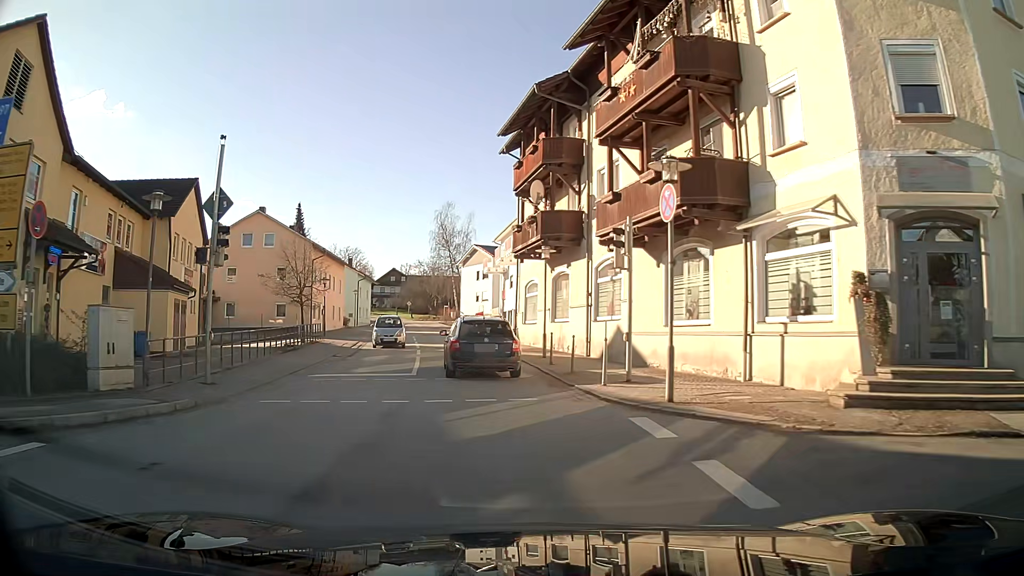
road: secondary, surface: asphalt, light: Day
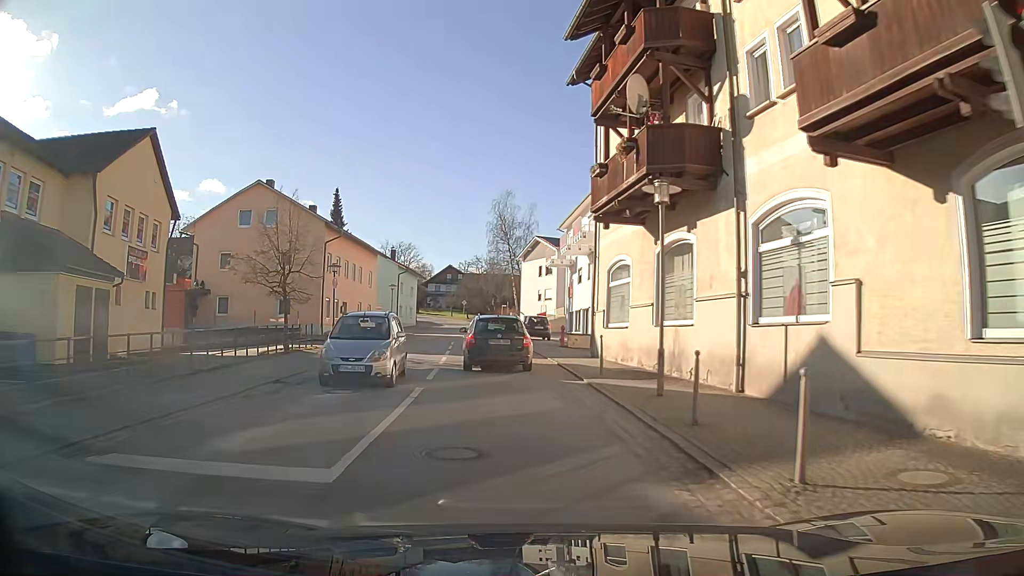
(-0.5, +11.3) m; -5°
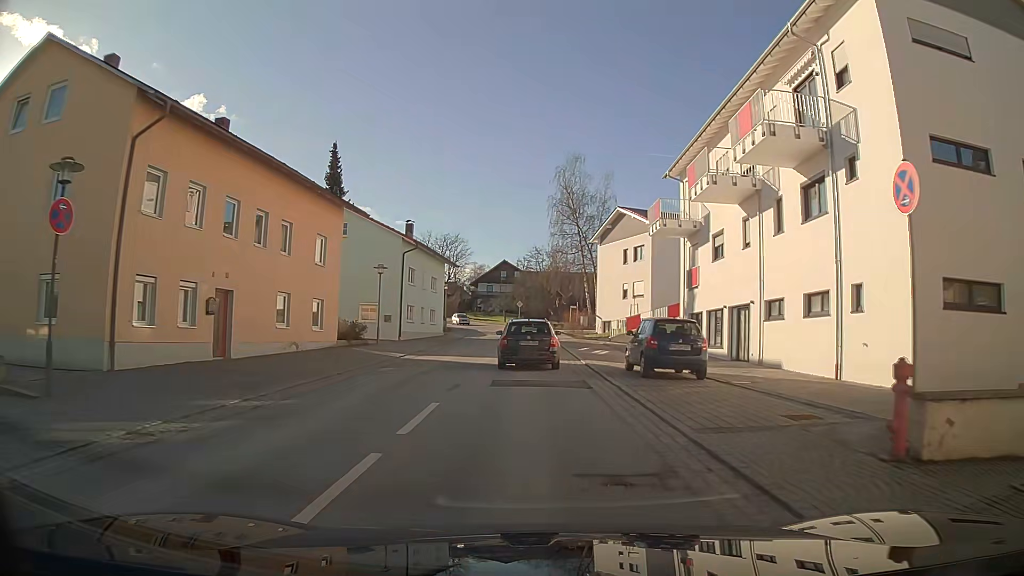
(-1.3, +25.3) m; -4°
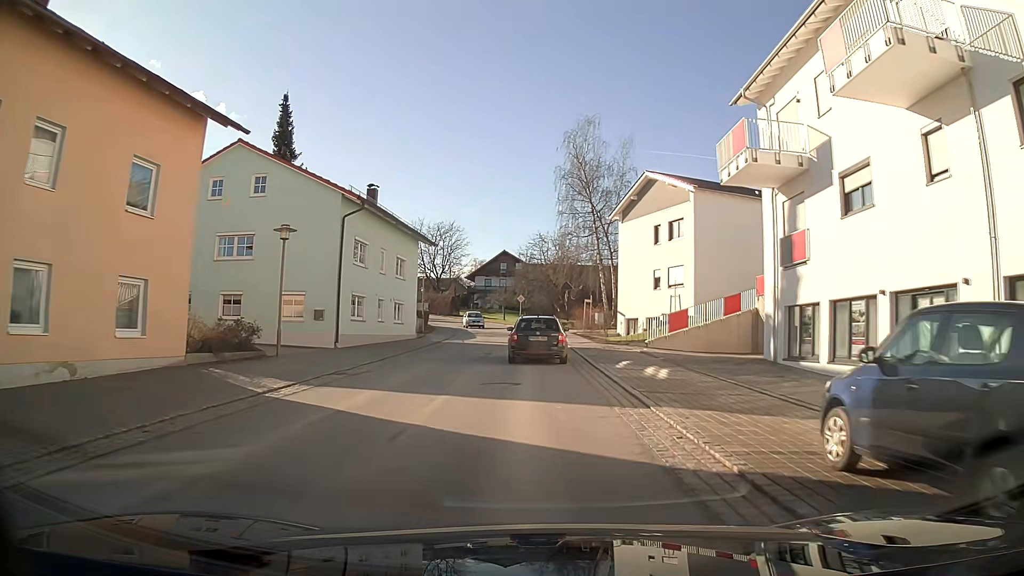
(0.0, +13.3) m; 0°
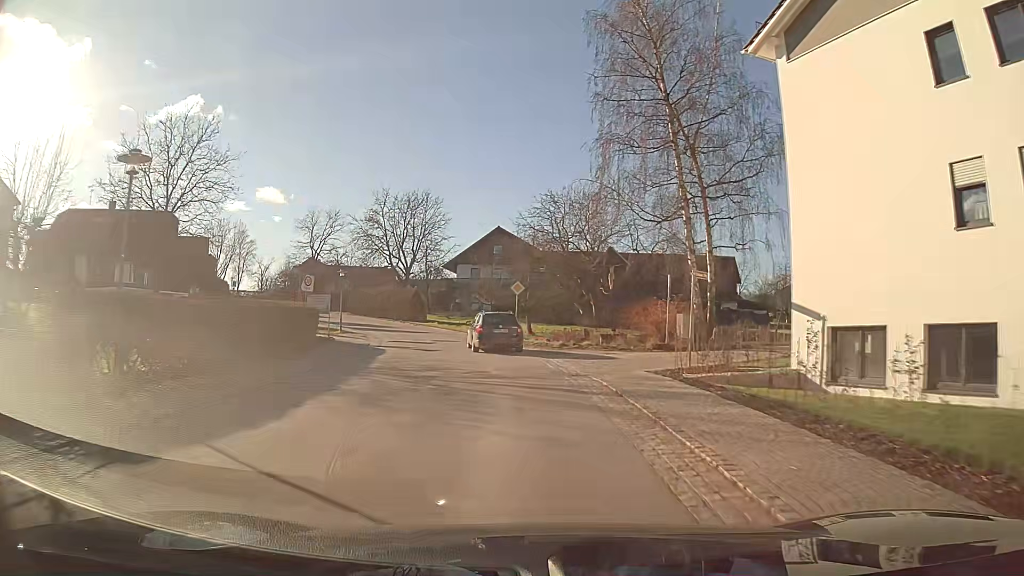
(-0.3, +33.0) m; -1°
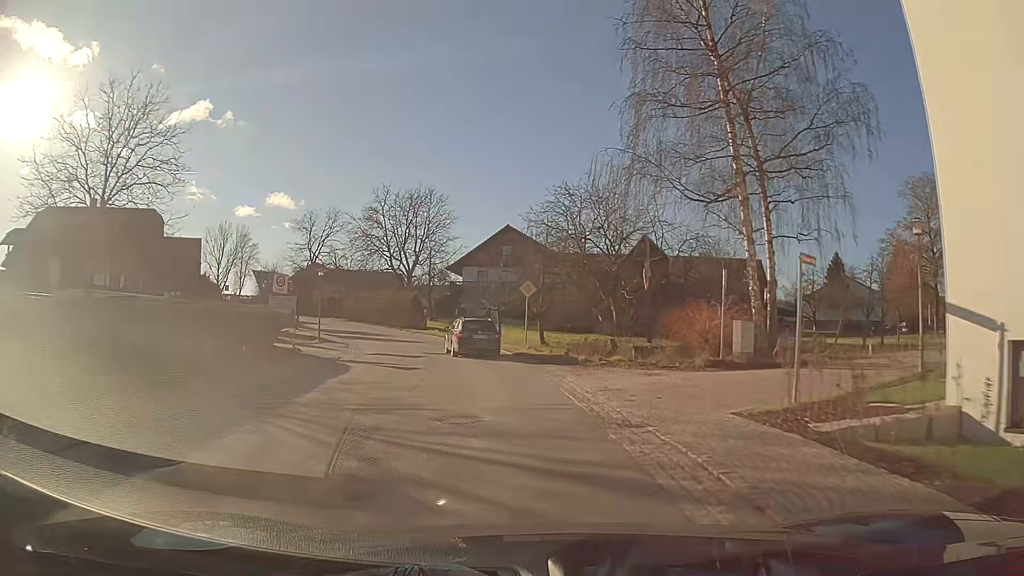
(-0.1, +6.4) m; -2°
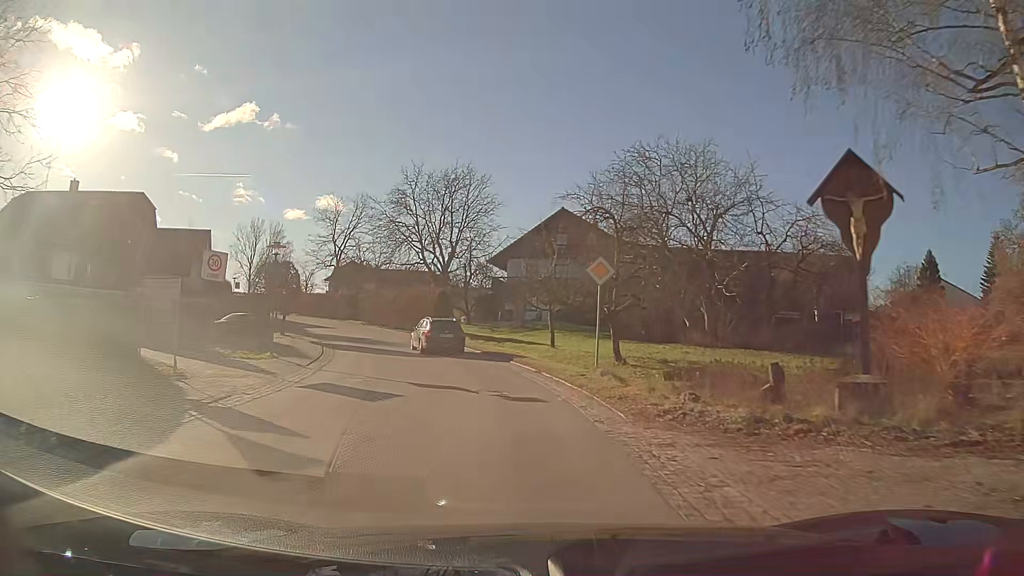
(-0.5, +12.7) m; -5°
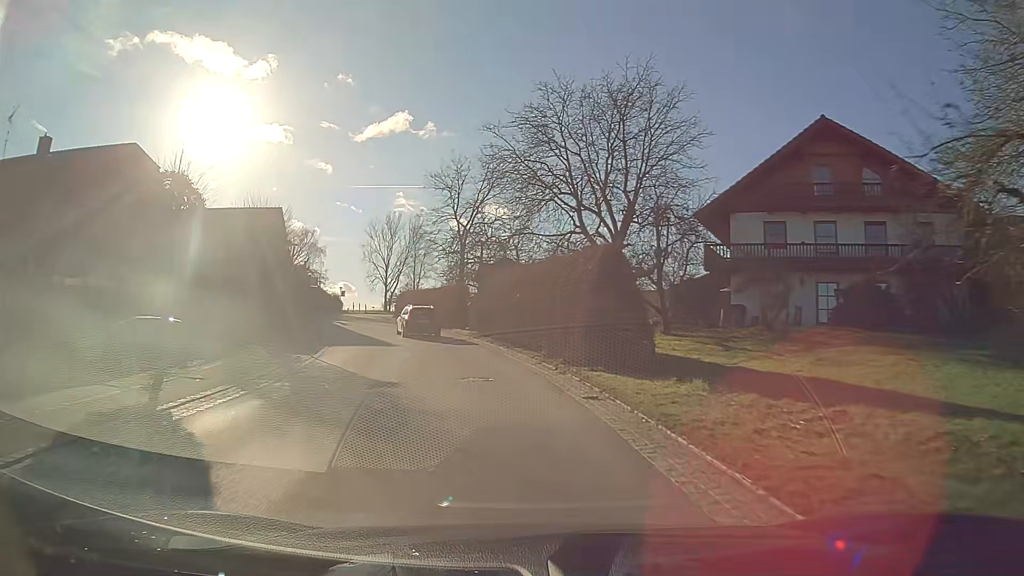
(-3.3, +25.8) m; -15°
